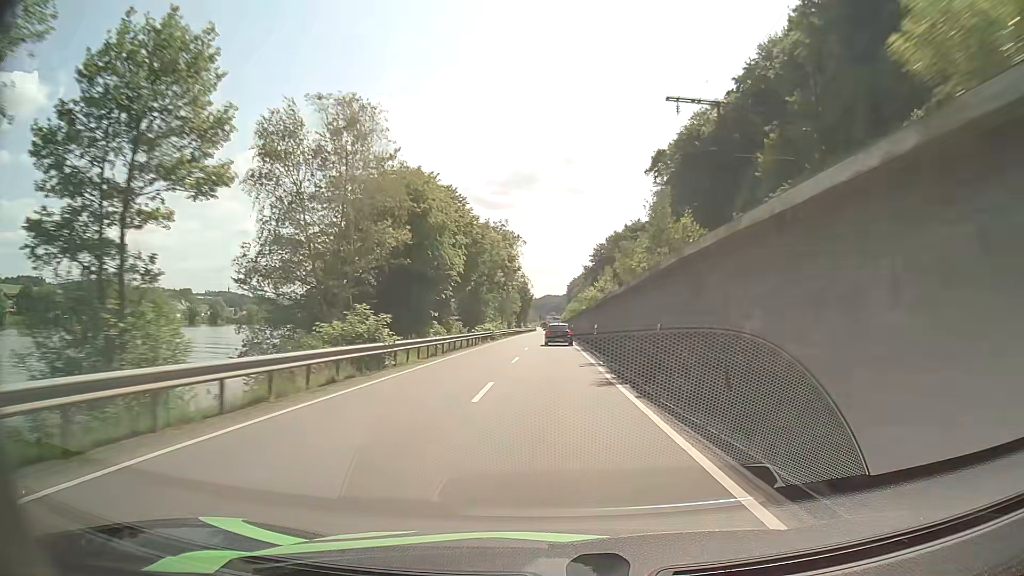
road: primary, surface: asphalt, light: Day
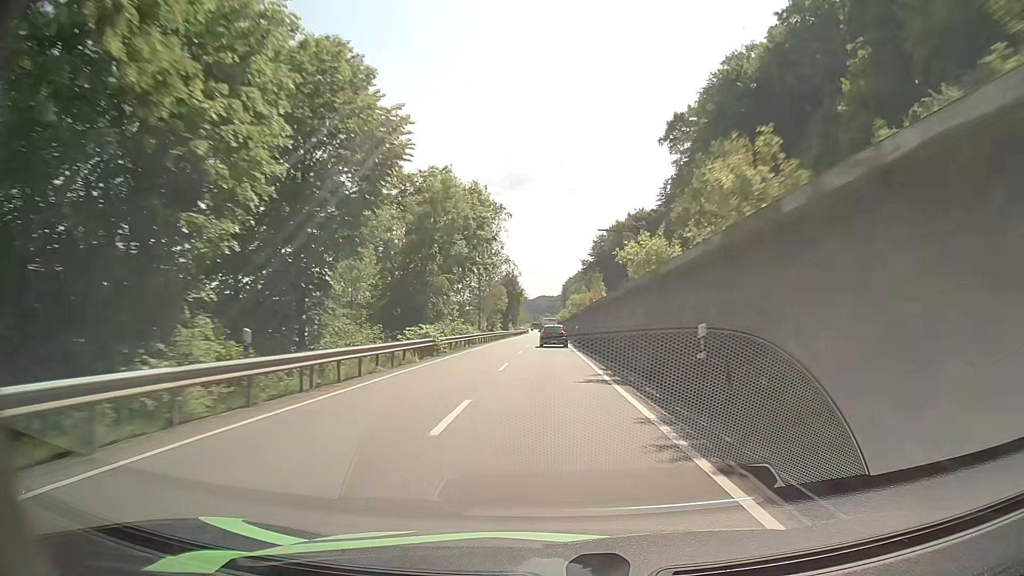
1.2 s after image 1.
(+0.1, +27.5) m; 0°
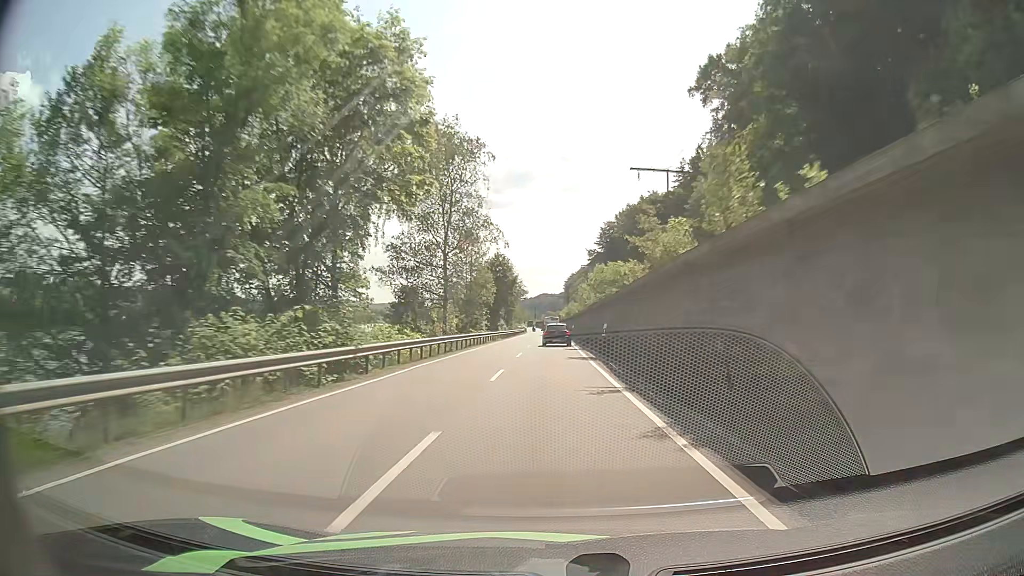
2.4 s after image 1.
(+0.1, +27.7) m; 0°
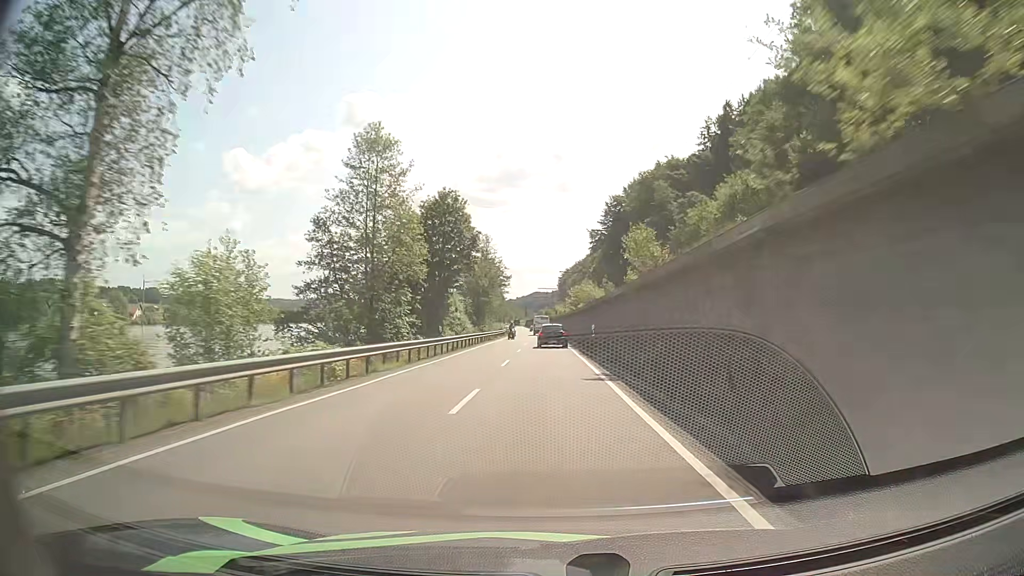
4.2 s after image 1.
(+0.2, +41.8) m; +1°
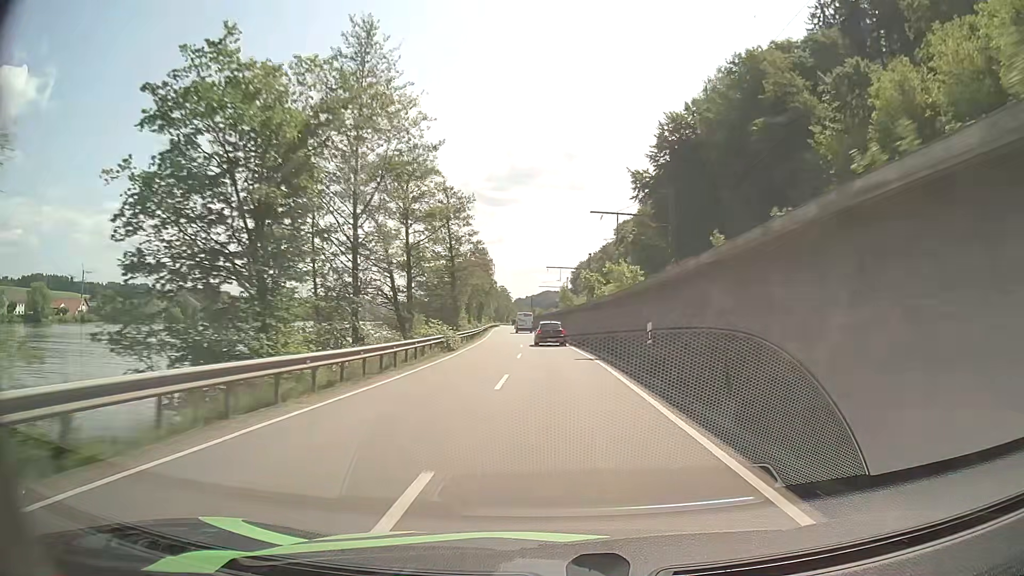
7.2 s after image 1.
(-0.6, +67.7) m; -1°
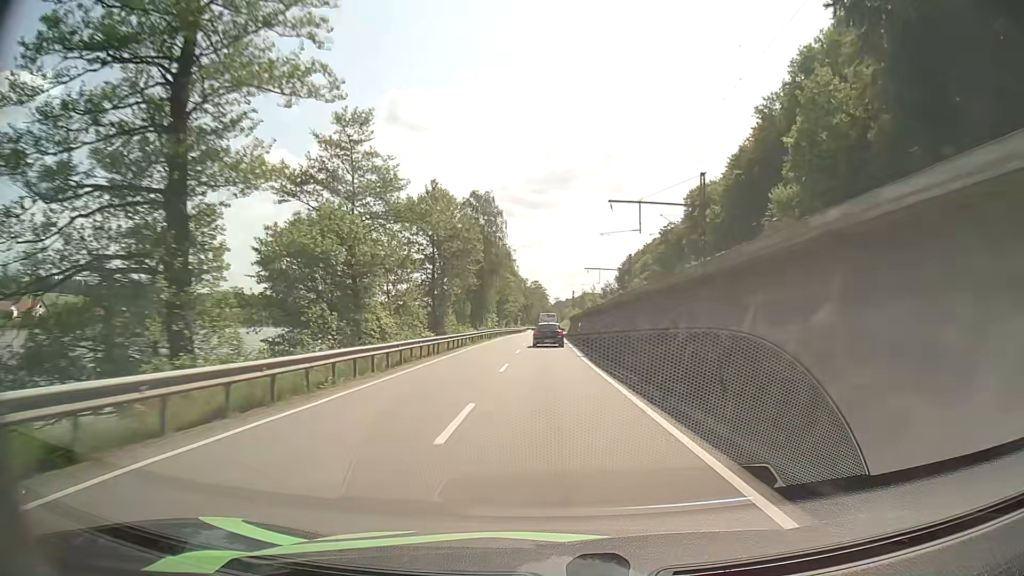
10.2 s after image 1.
(-1.8, +66.0) m; -3°
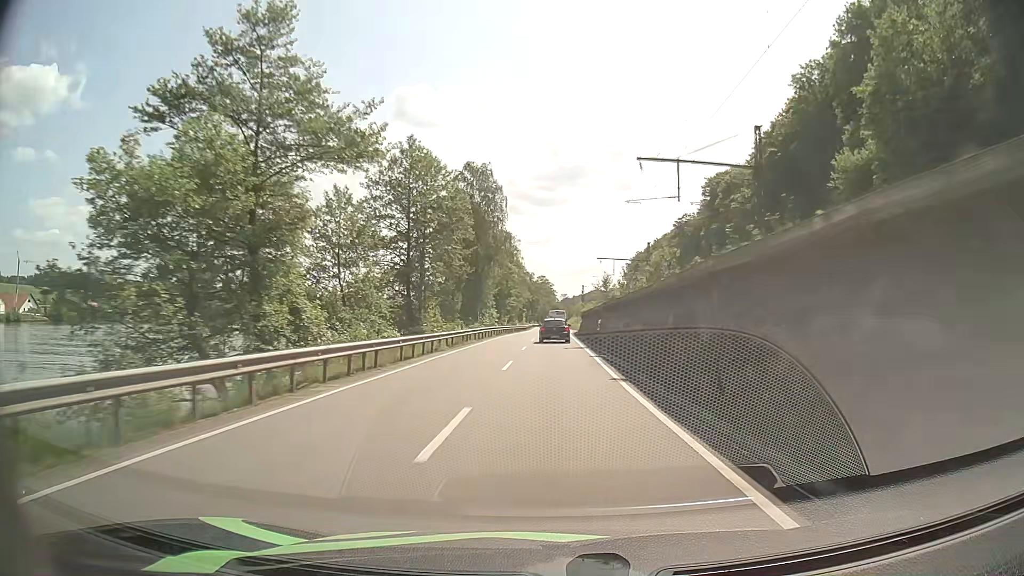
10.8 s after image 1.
(-0.1, +13.0) m; -1°
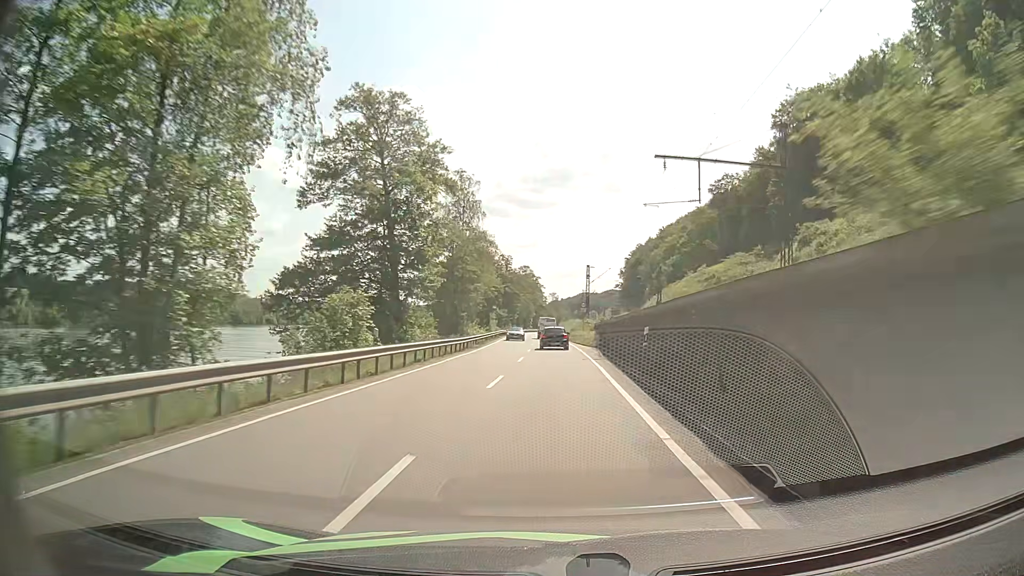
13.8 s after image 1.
(+0.6, +63.2) m; +1°
(0, +10) (0, +20) (0, +30) (+1, +40) (+1, +50) (0, +60) (0, +70) (0, +80) (0, +90) (0, +100) m
